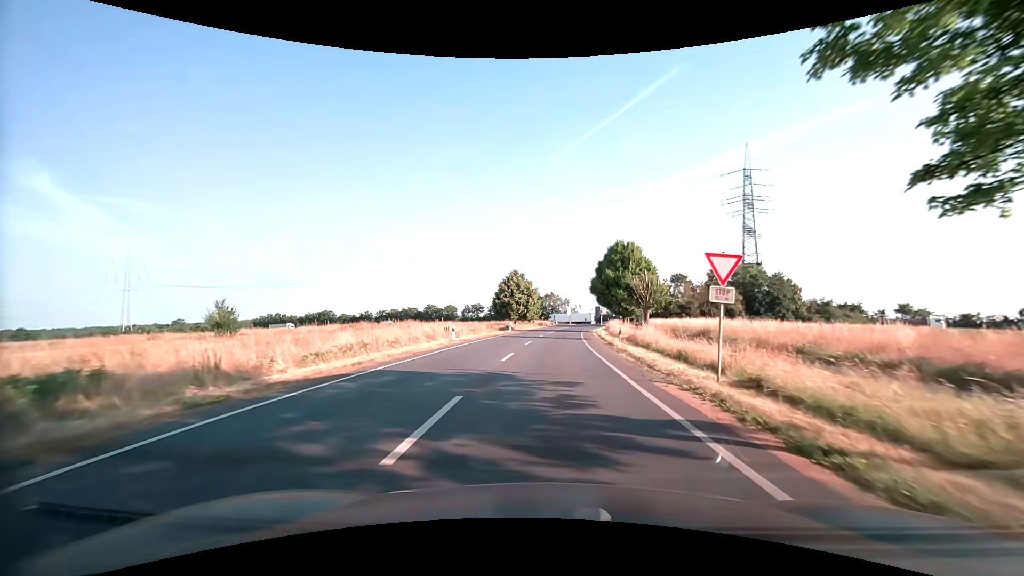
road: secondary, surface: asphalt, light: Day
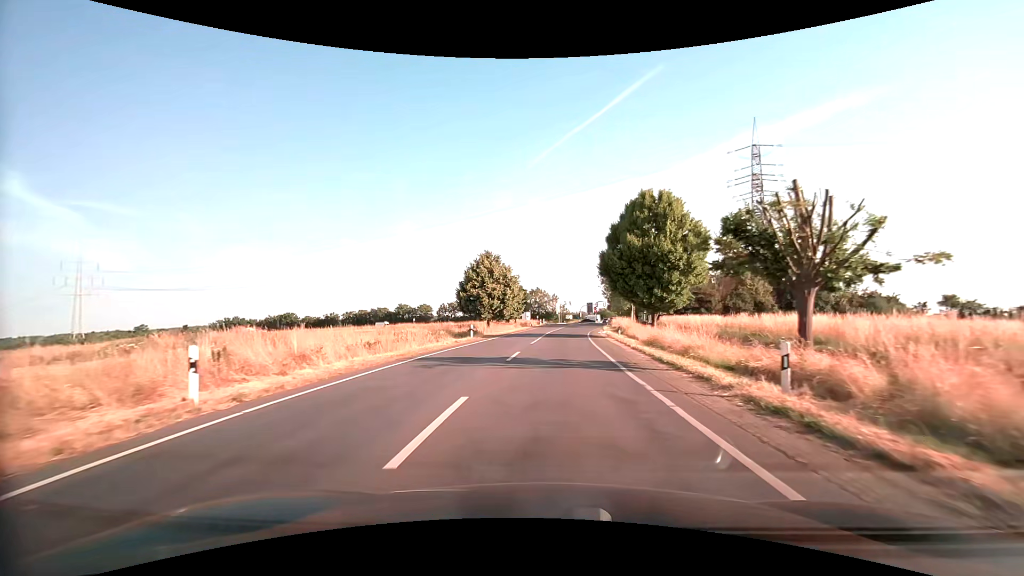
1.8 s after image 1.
(+0.3, +22.3) m; +2°
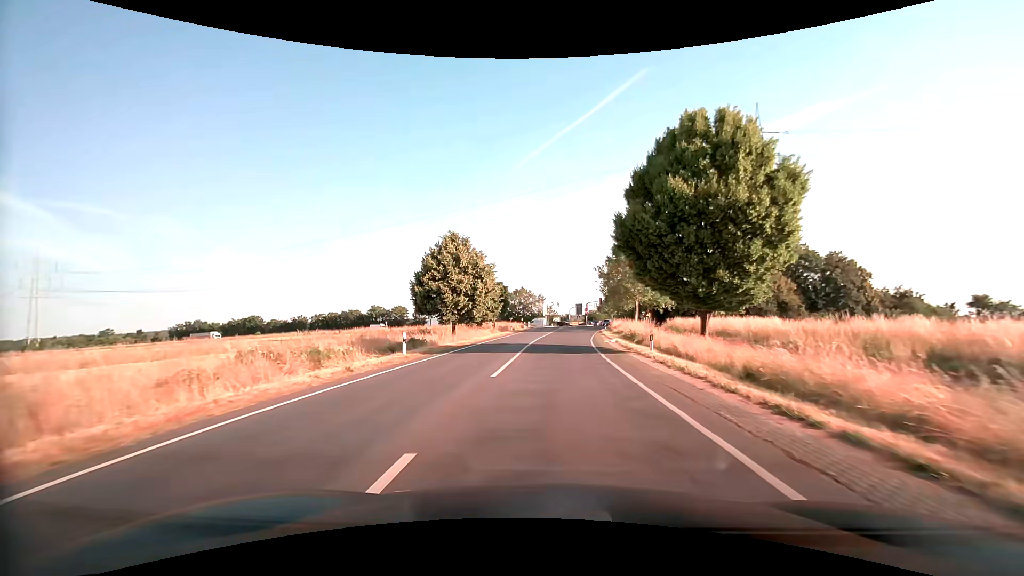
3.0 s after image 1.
(+0.2, +14.5) m; +2°
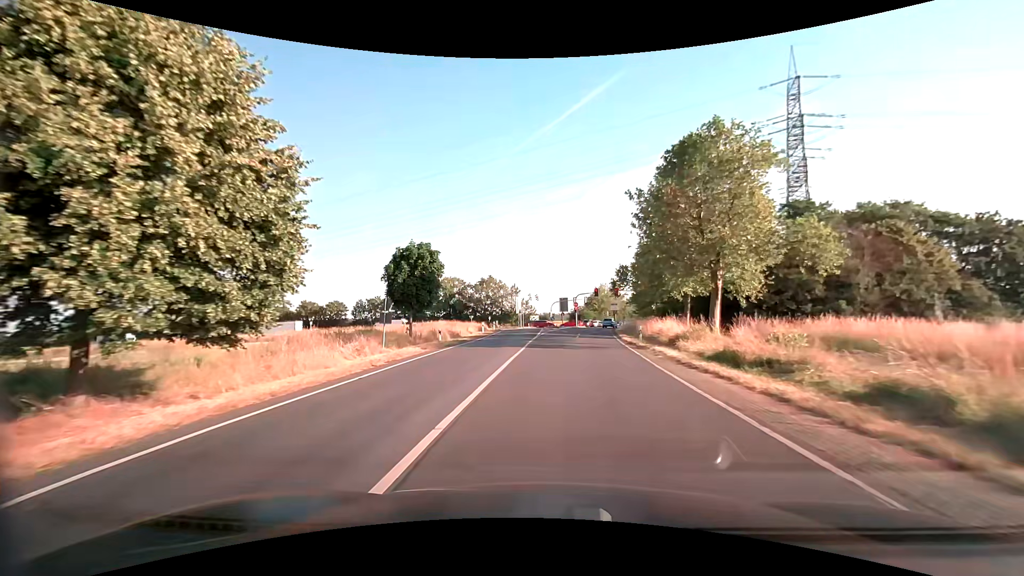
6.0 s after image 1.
(+0.7, +35.0) m; +2°
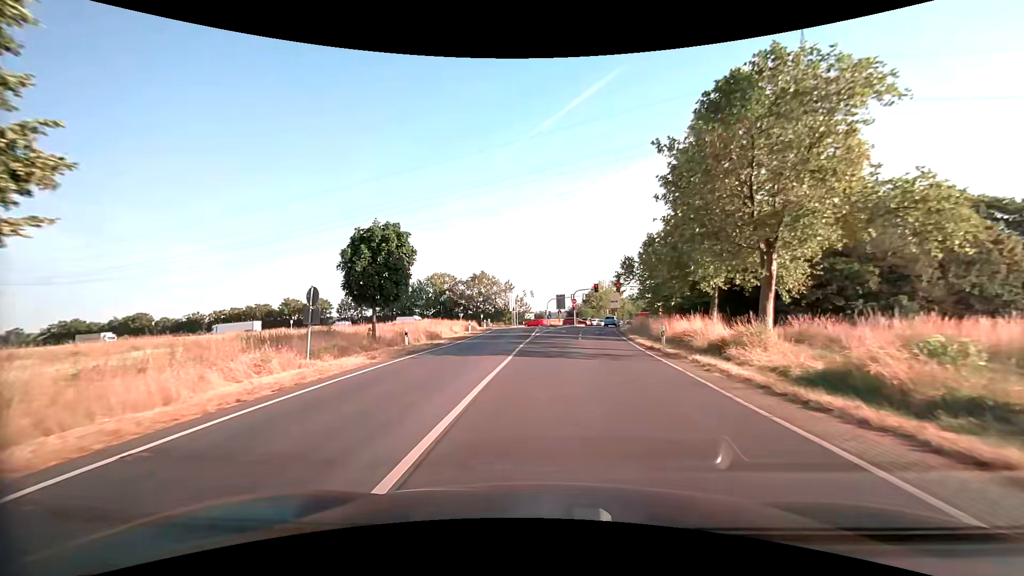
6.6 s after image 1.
(+0.1, +6.8) m; +1°
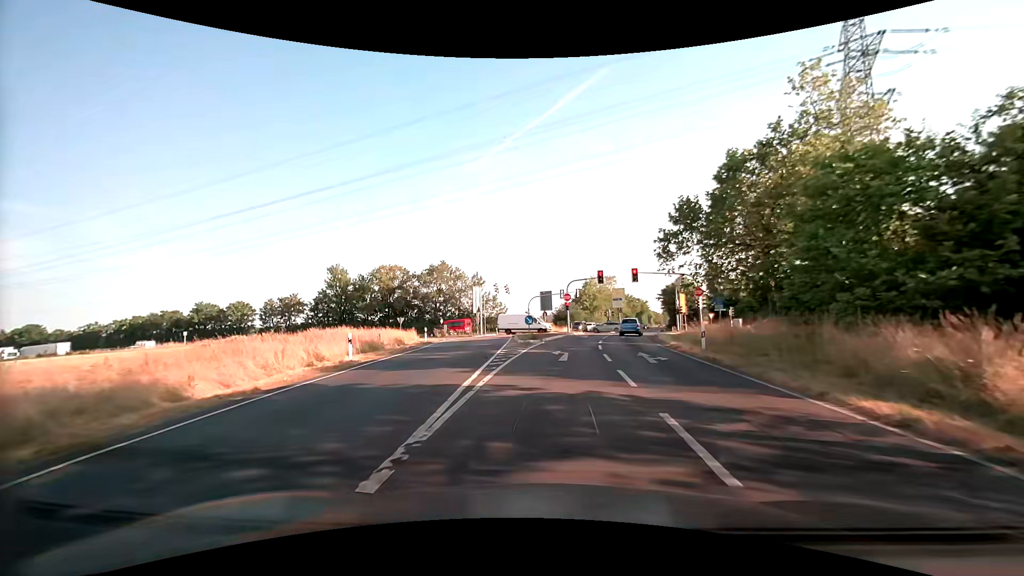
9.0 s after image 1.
(+0.4, +26.4) m; +2°
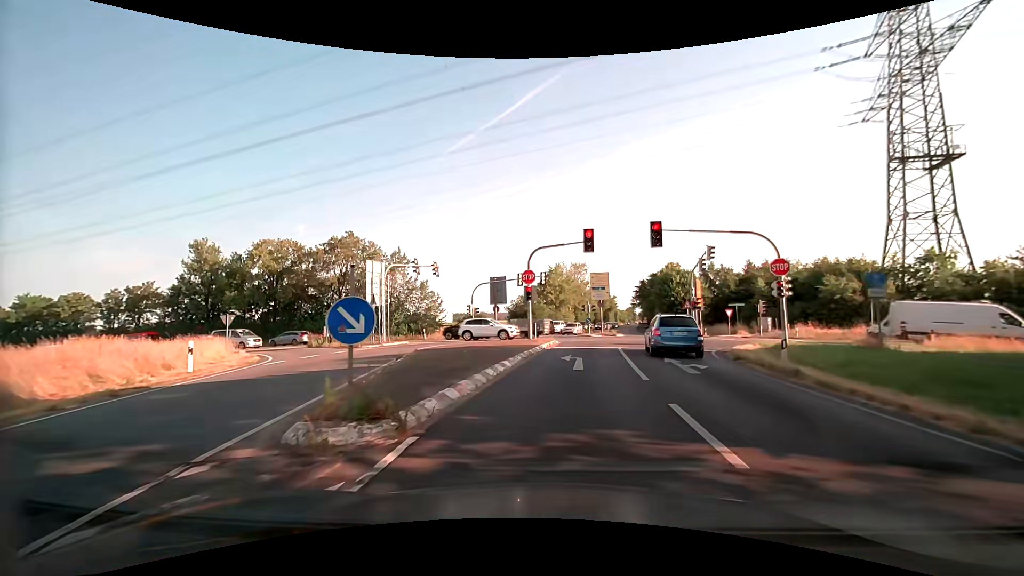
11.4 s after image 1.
(+0.8, +23.7) m; +4°
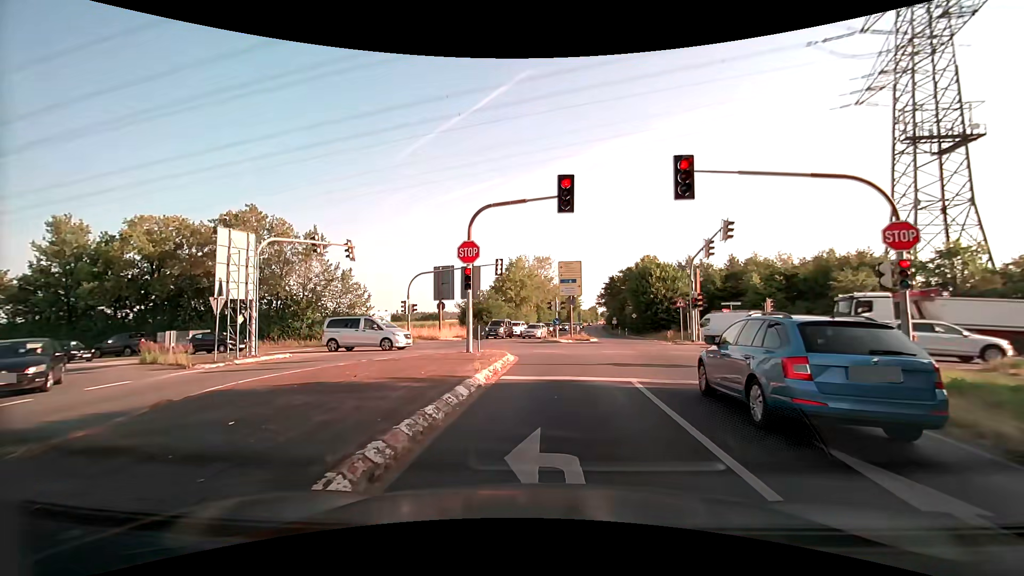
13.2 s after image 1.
(+0.4, +10.9) m; +5°
